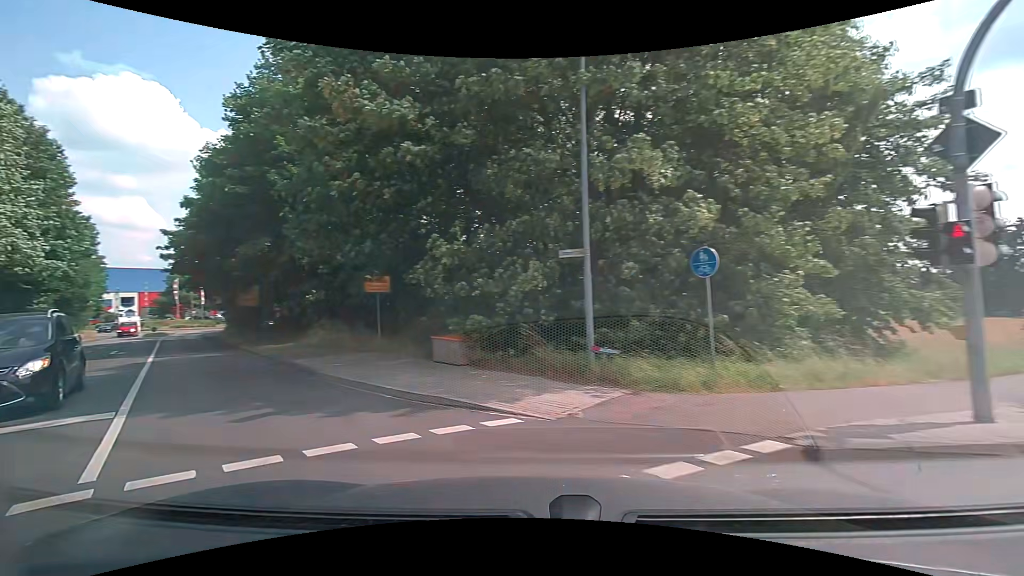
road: tertiary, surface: asphalt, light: Day
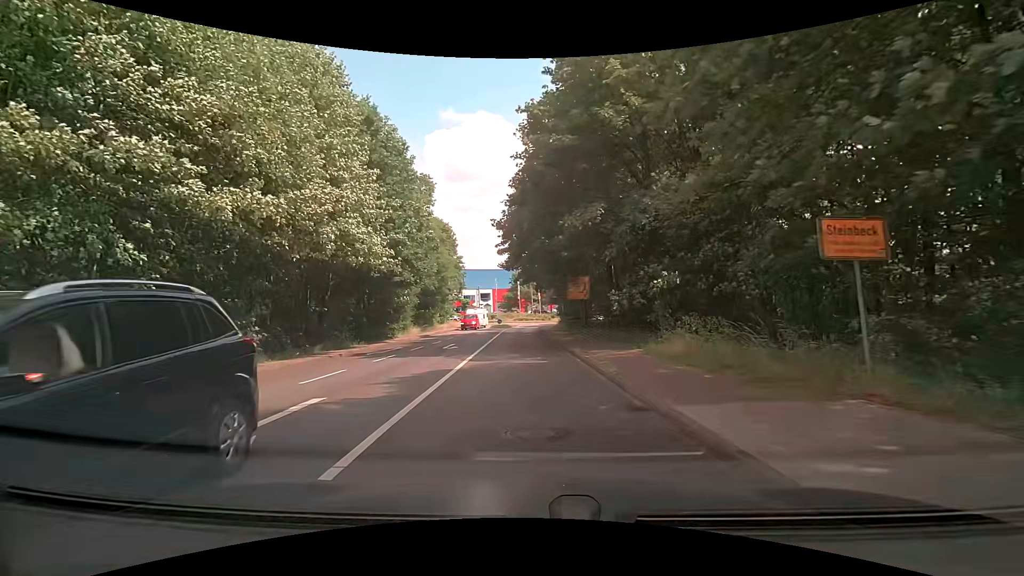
(-3.7, +8.7) m; -37°
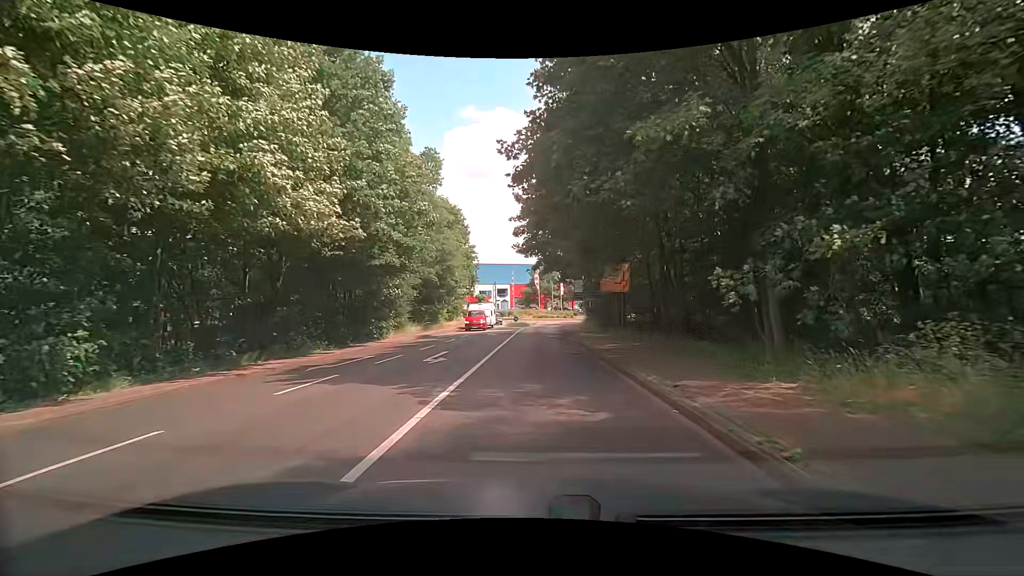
(-0.3, +8.5) m; -2°
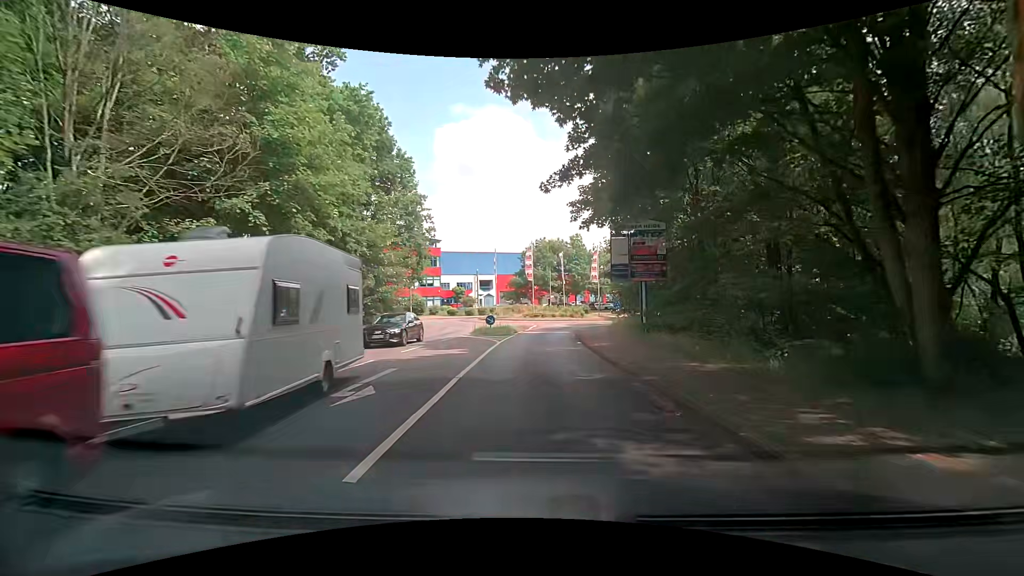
(-0.4, +27.2) m; 0°
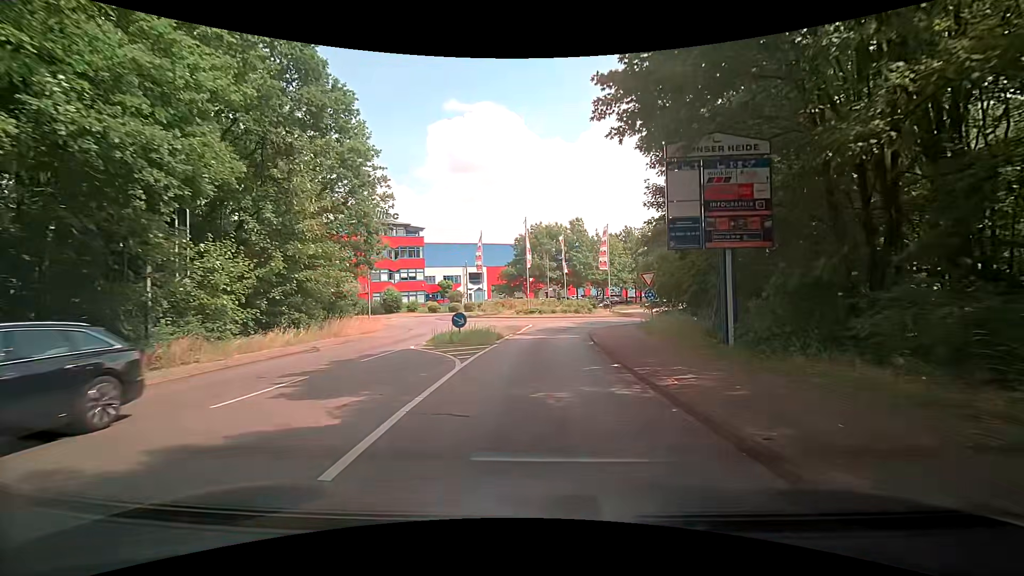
(0.0, +10.8) m; 0°
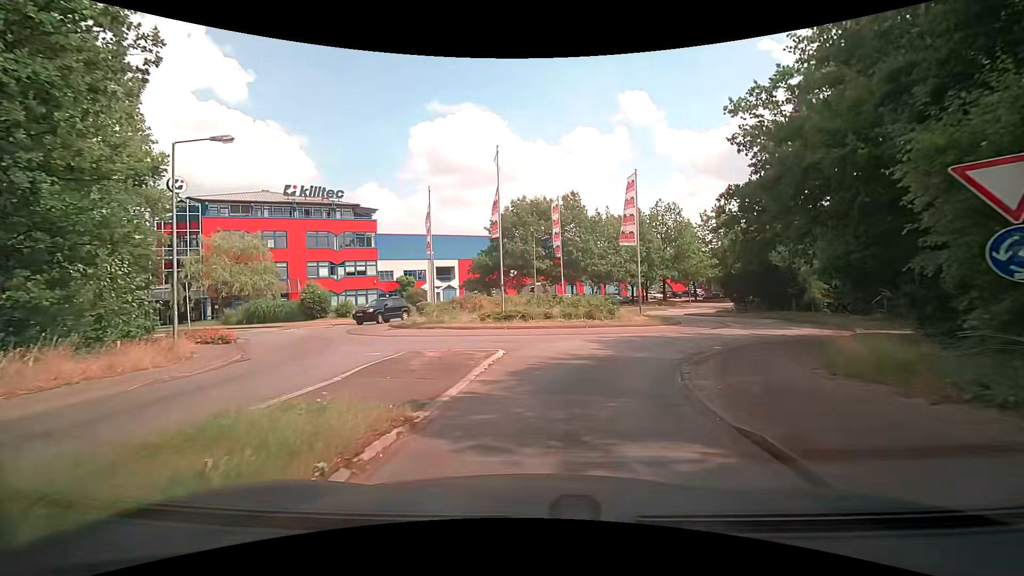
(+0.5, +18.2) m; +3°
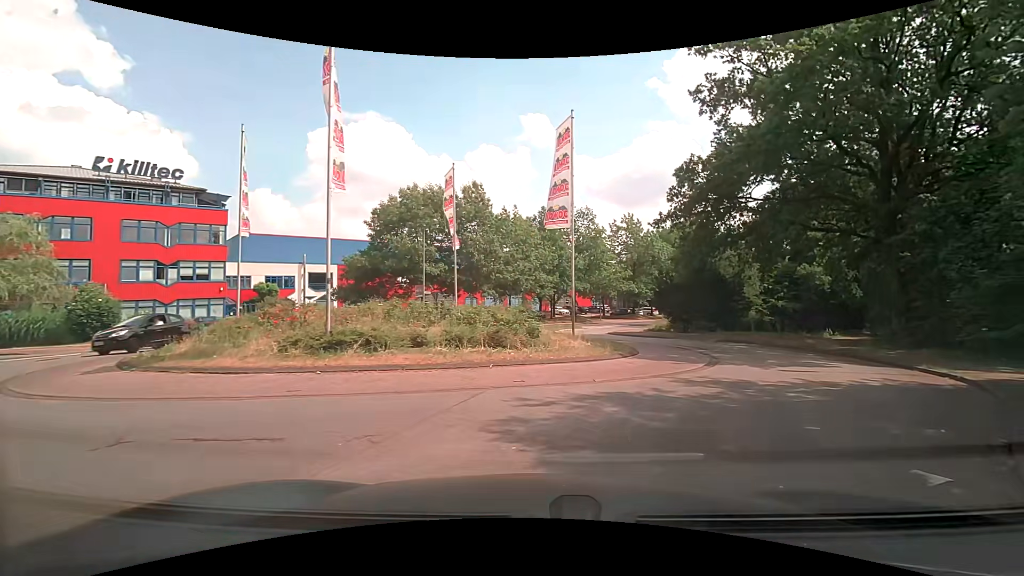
(+0.6, +10.4) m; +10°
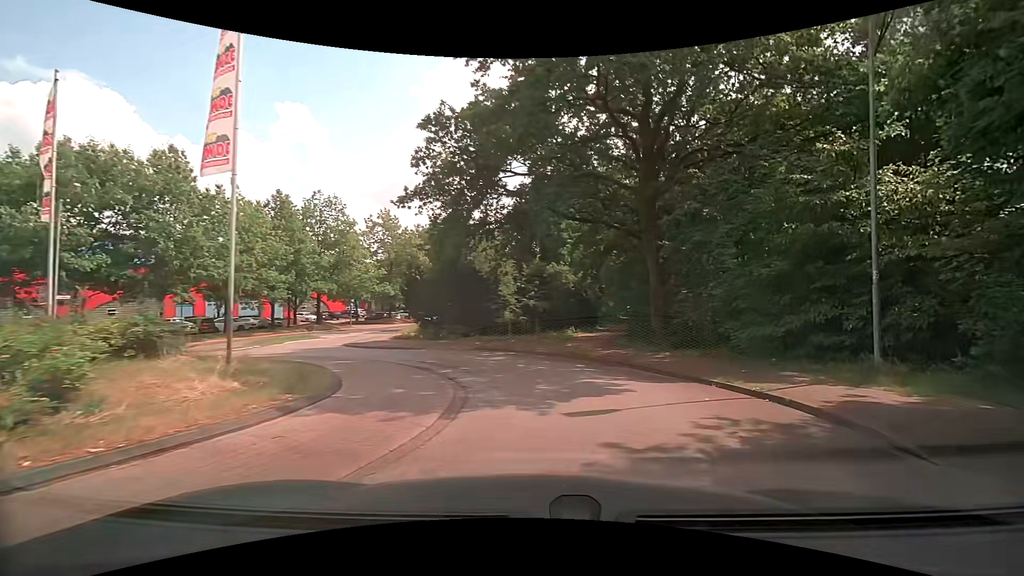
(+1.6, +6.8) m; +26°
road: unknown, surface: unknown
(+1, +10) (-3, +19) (-10, +26) (-13, +35) (-14, +45) (-13, +55) (-12, +65) (-10, +75) (-8, +85) (-6, +95) m
